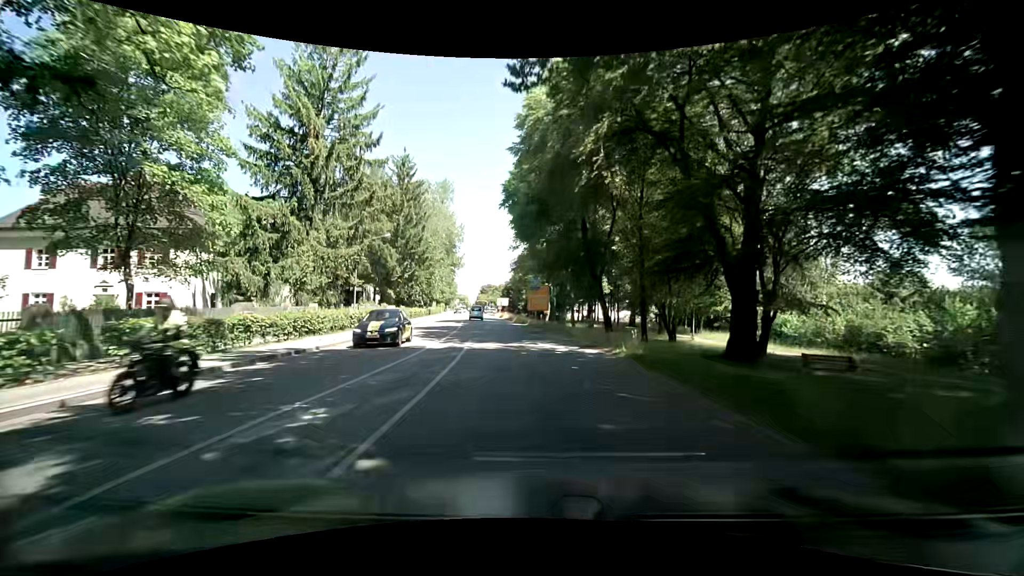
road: secondary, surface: asphalt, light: Day
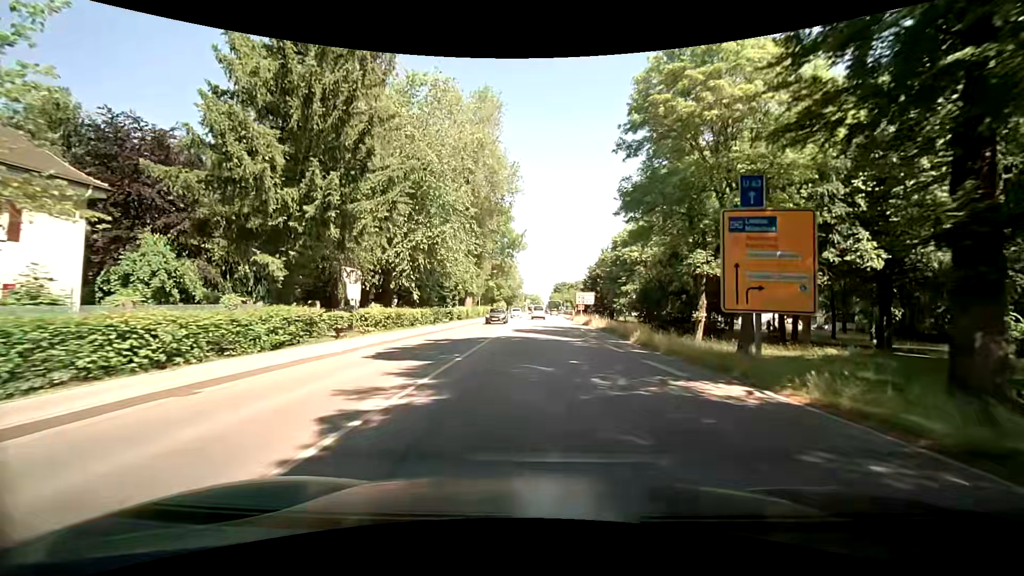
(-3.8, +39.8) m; -9°
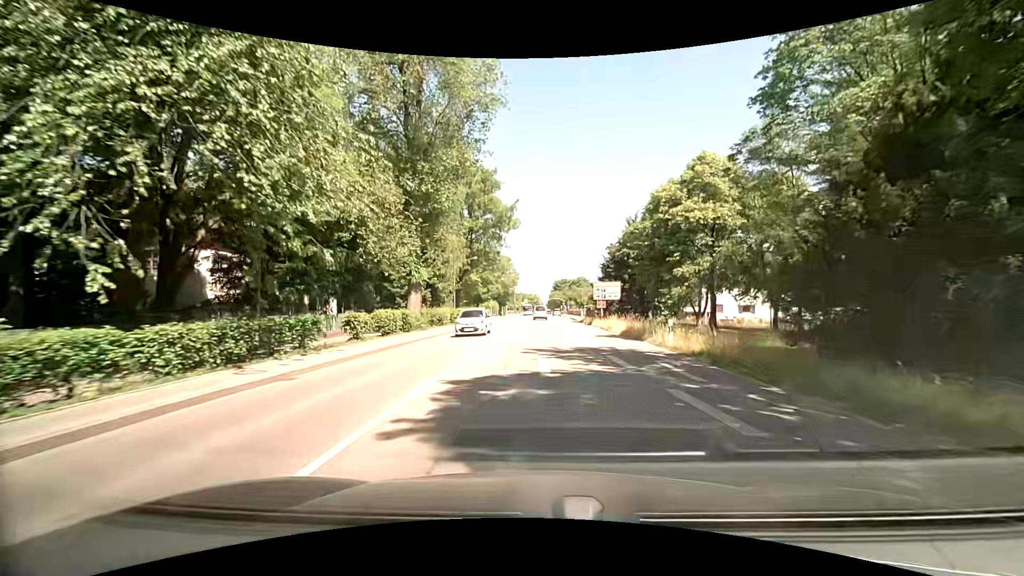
(0.0, +23.4) m; 0°
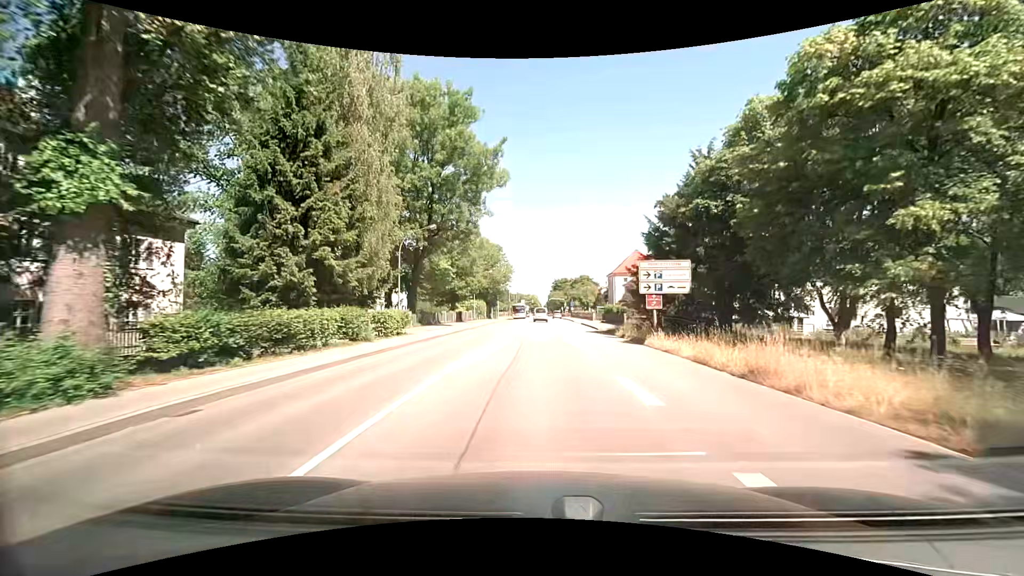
(0.0, +22.4) m; +1°
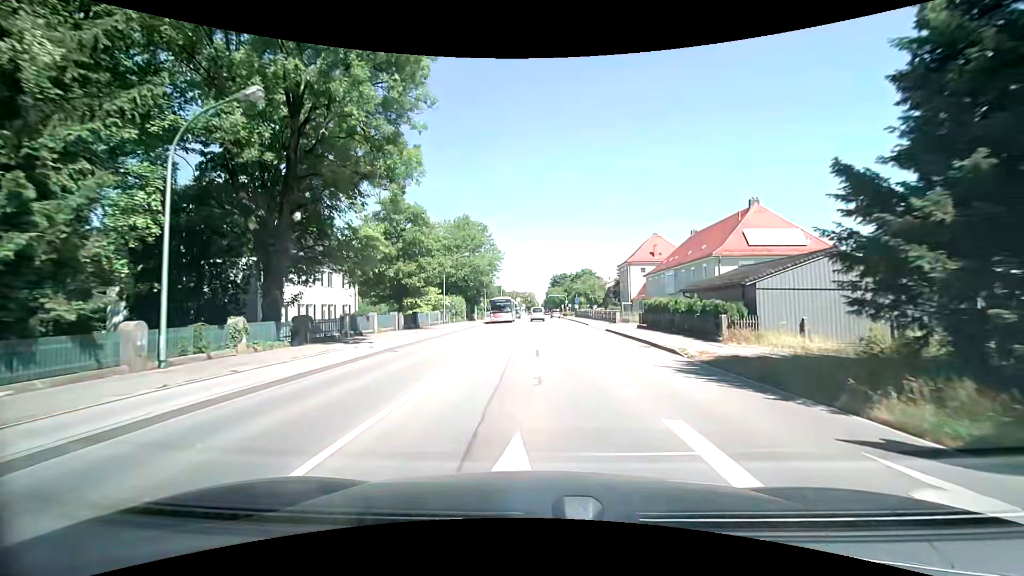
(-0.1, +22.1) m; 0°
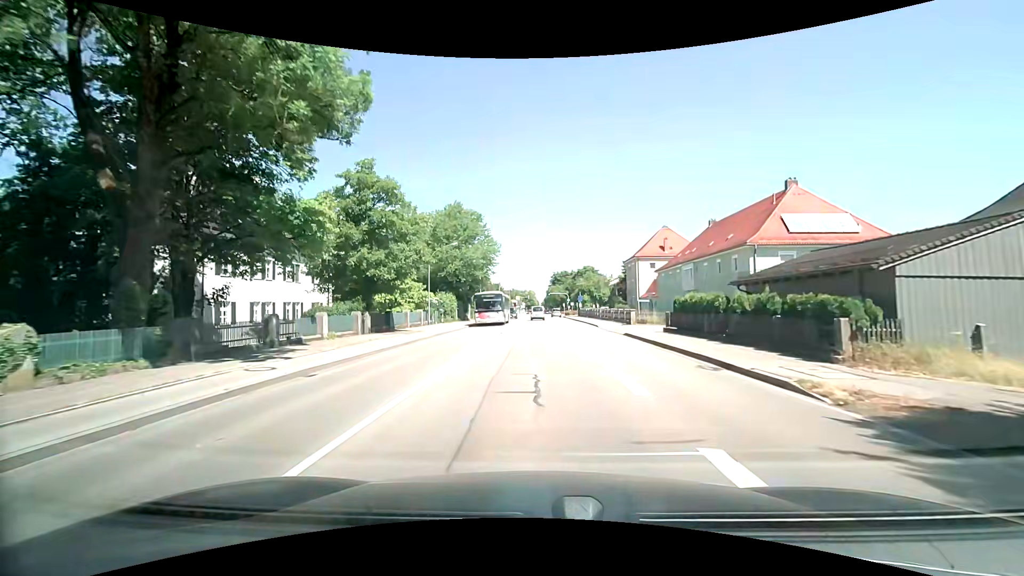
(+0.1, +7.3) m; 0°
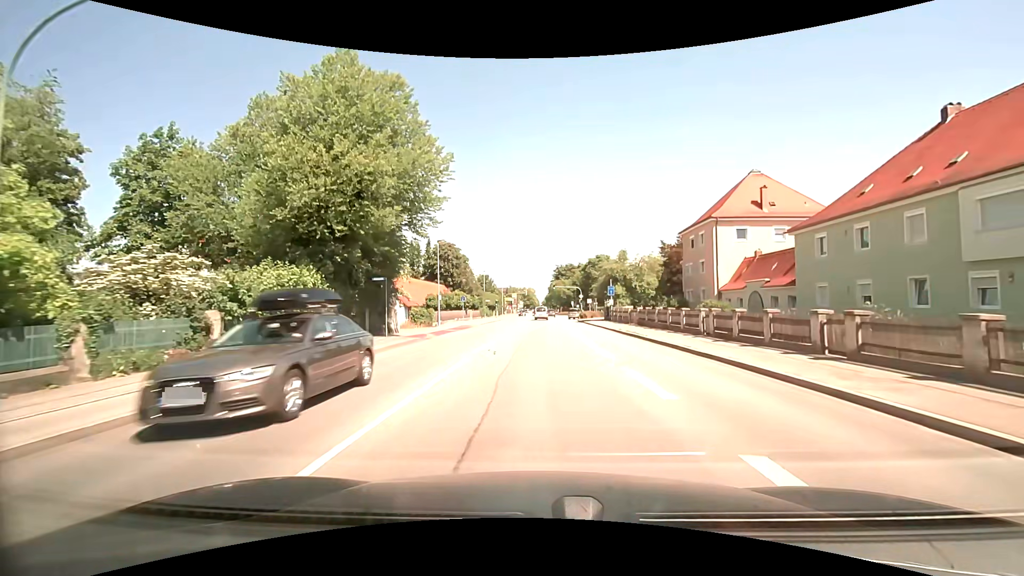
(-0.2, +36.2) m; 0°
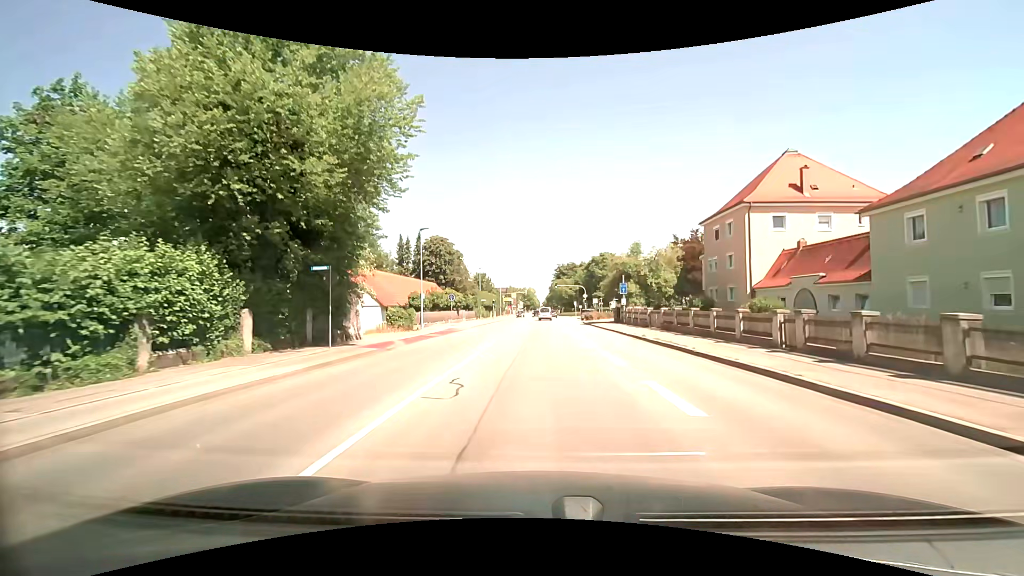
(0.0, +7.2) m; 0°
(0, +10) (0, +20) (0, +30) (0, +40) (0, +50) (+1, +60) (+1, +70) (+2, +80) (+3, +90) (+3, +100) m
